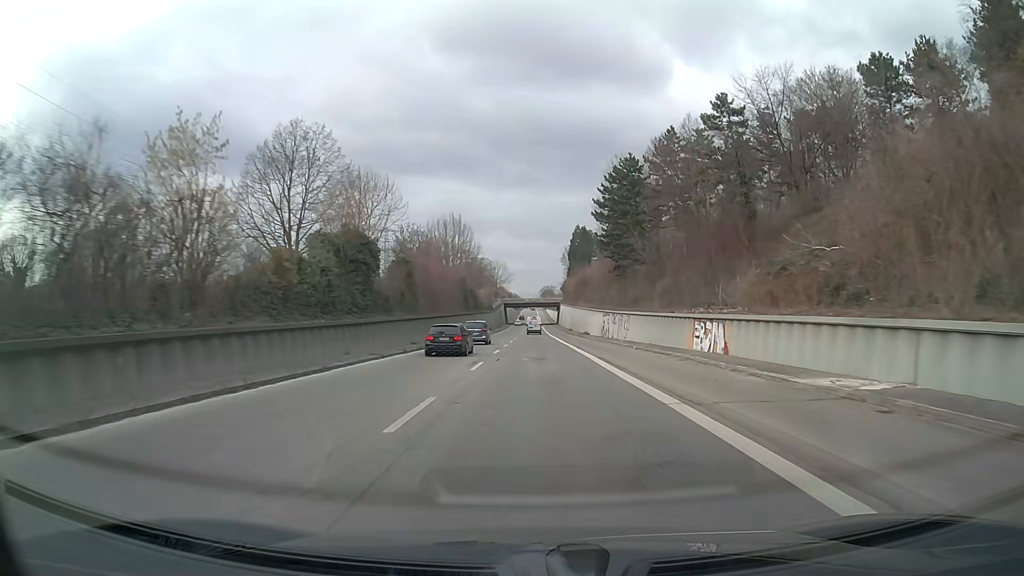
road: trunk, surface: asphalt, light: Day
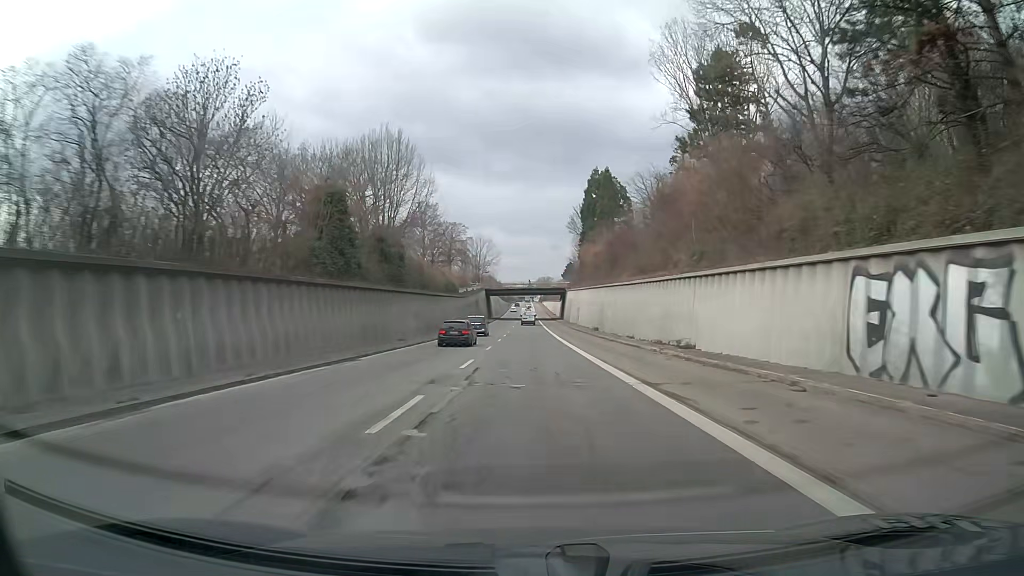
(+0.1, +57.5) m; 0°
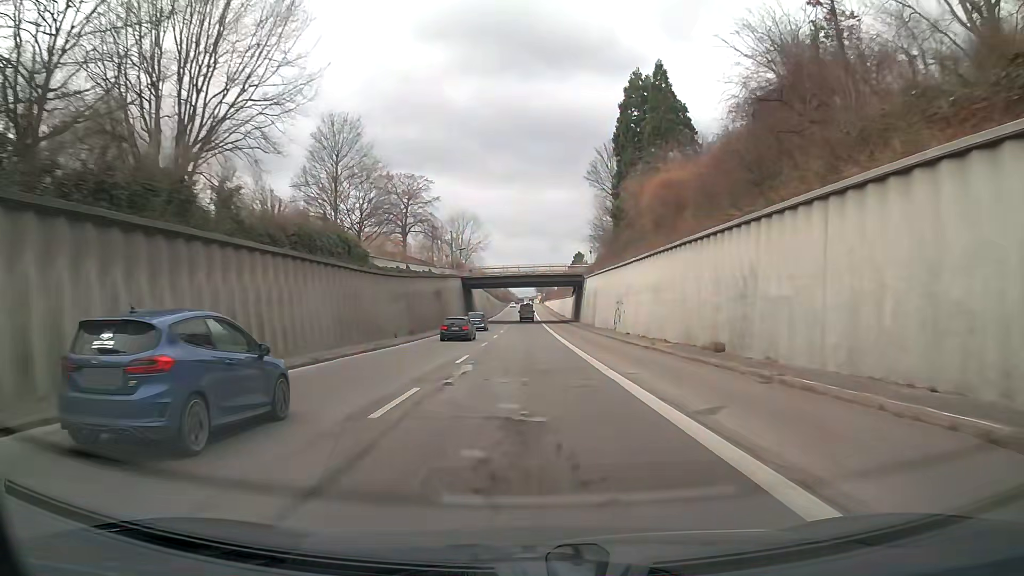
(-0.2, +44.8) m; 0°
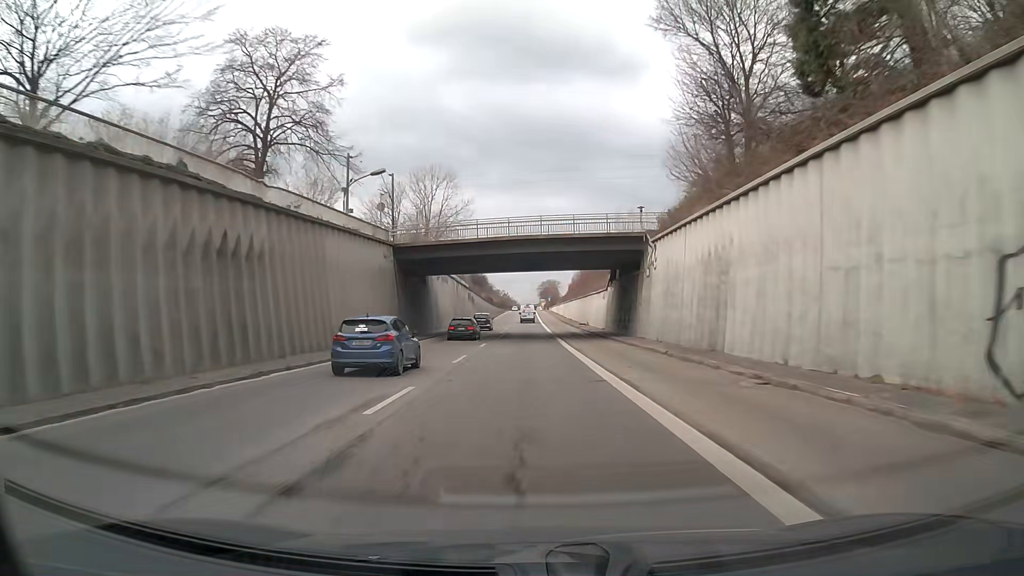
(+0.1, +45.4) m; 0°
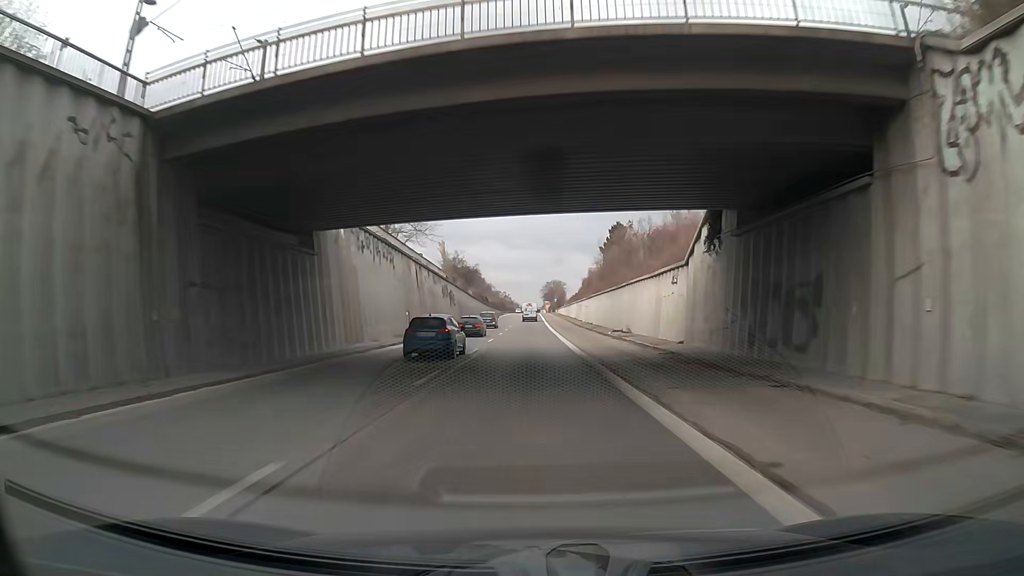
(-0.5, +30.3) m; -3°
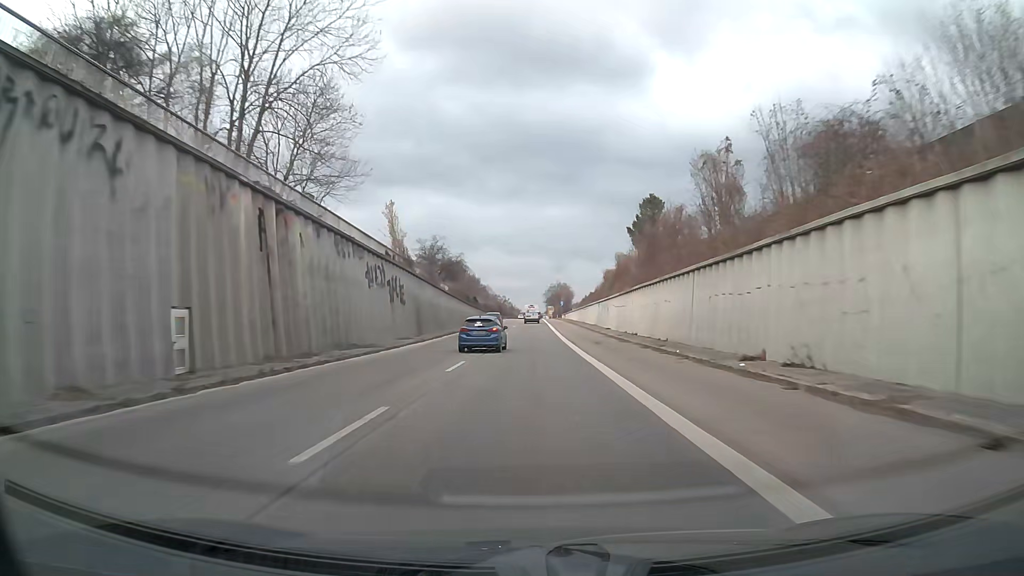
(-0.2, +30.6) m; +2°
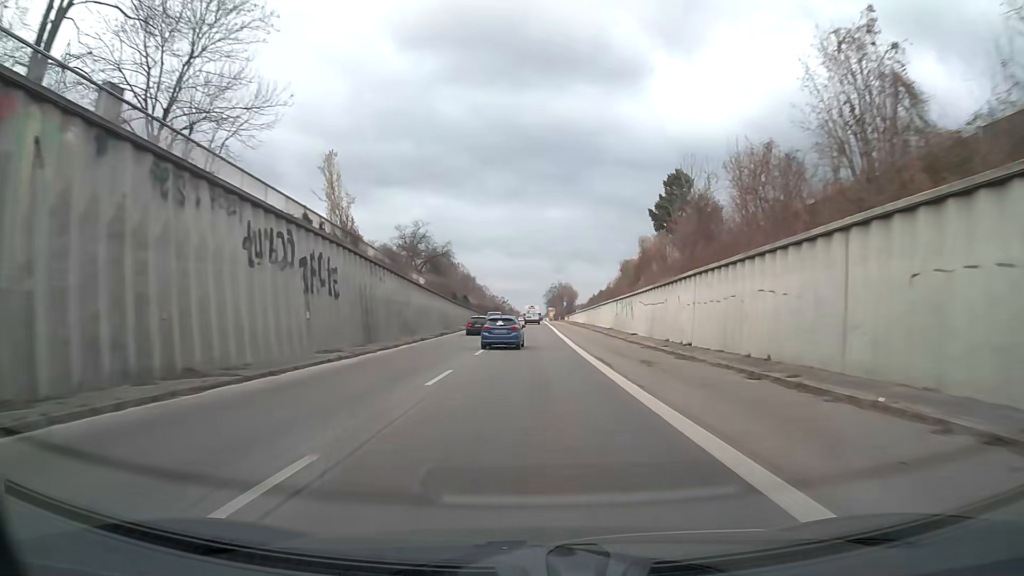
(+0.2, +15.0) m; +1°
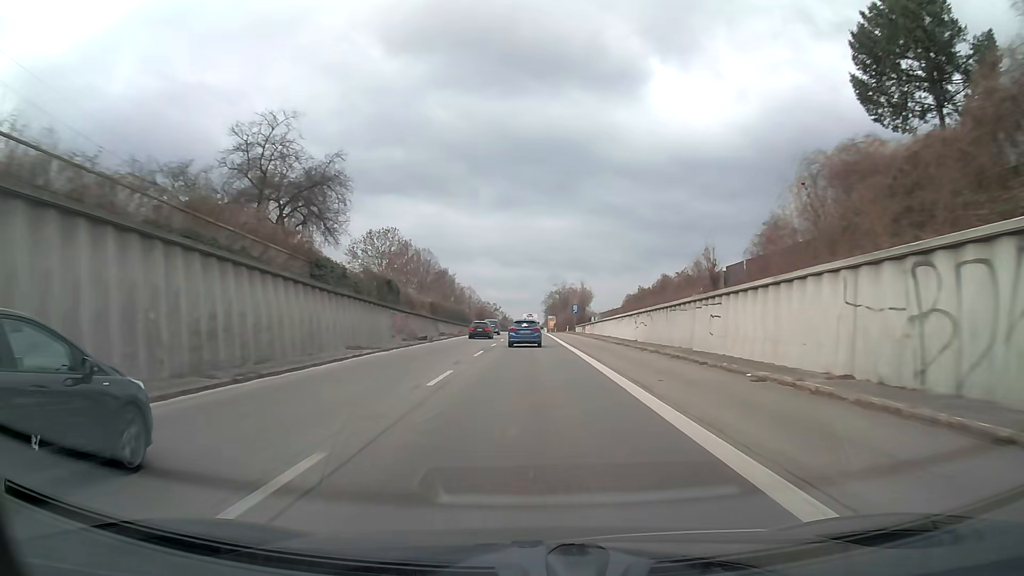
(+0.1, +45.8) m; 0°
(0, +10) (0, +20) (0, +30) (0, +40) (0, +50) (0, +60) (0, +70) (0, +80) (0, +90) (0, +100) m
